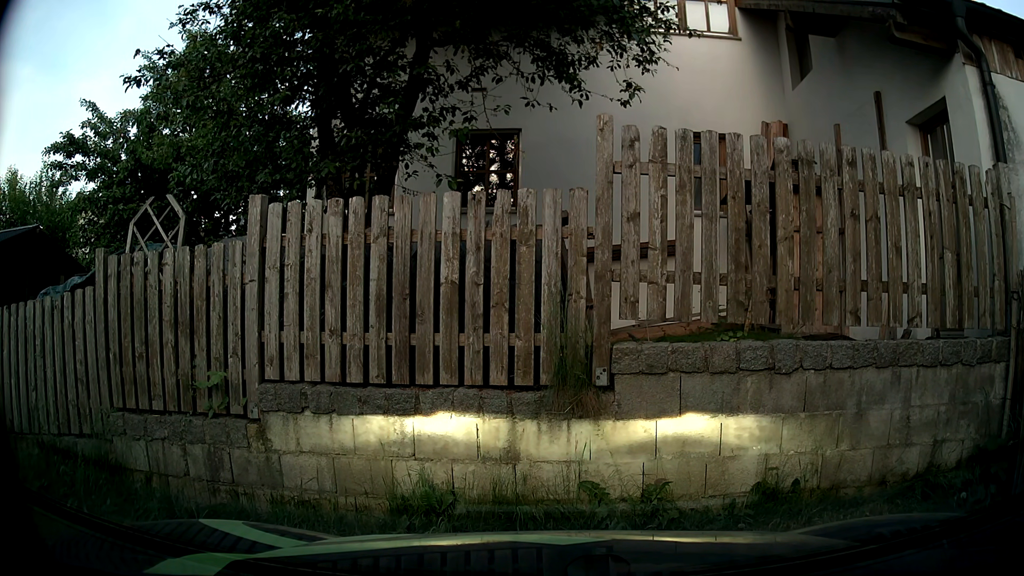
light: Day
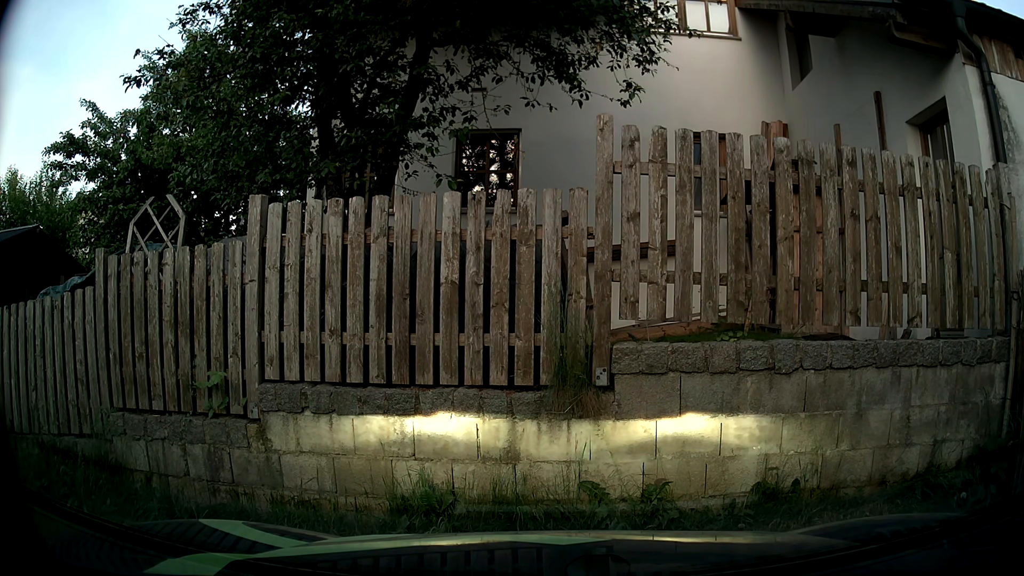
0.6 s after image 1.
(0.0, 0.0) m; 0°
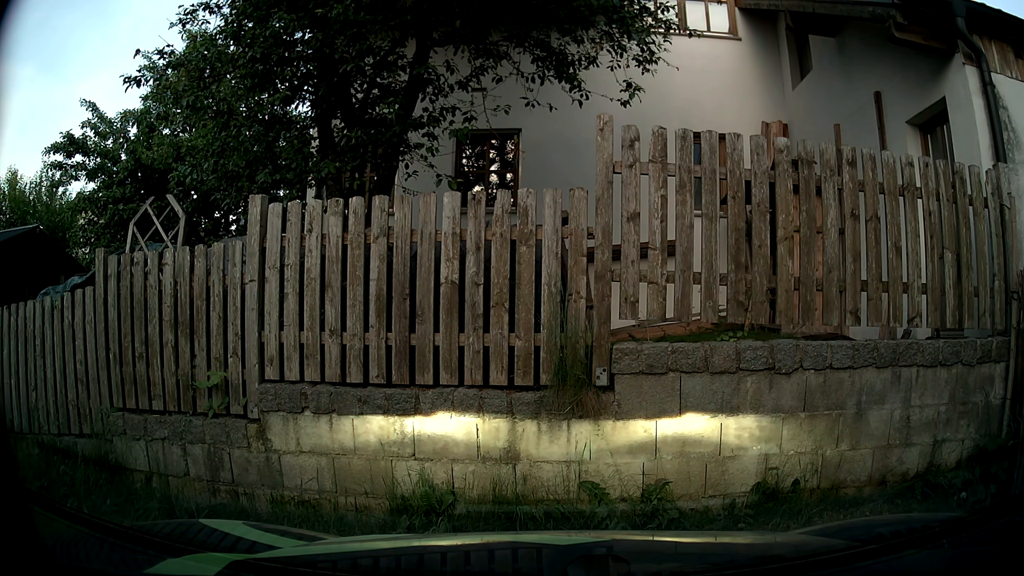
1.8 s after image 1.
(0.0, 0.0) m; 0°
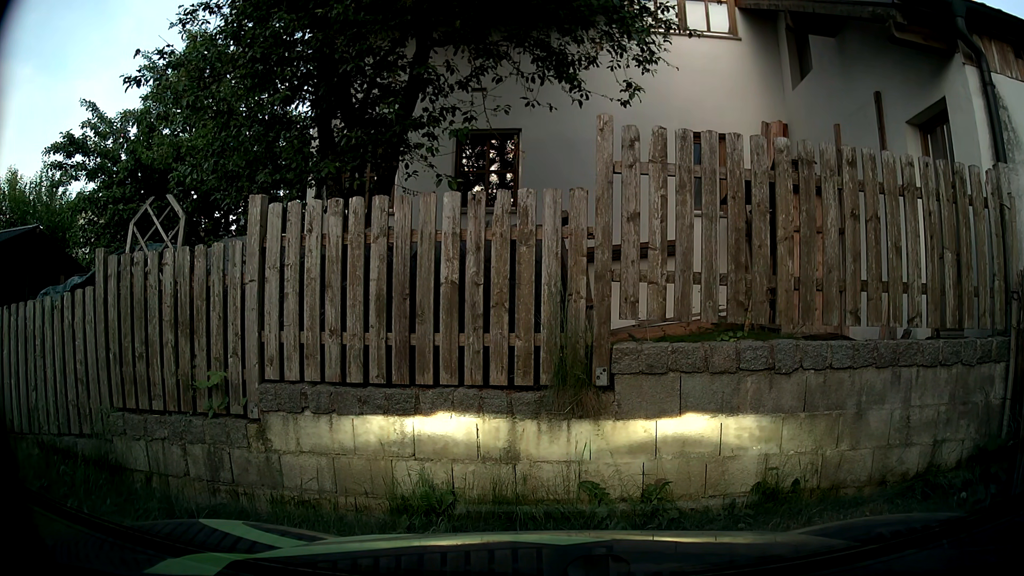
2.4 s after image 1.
(0.0, 0.0) m; 0°
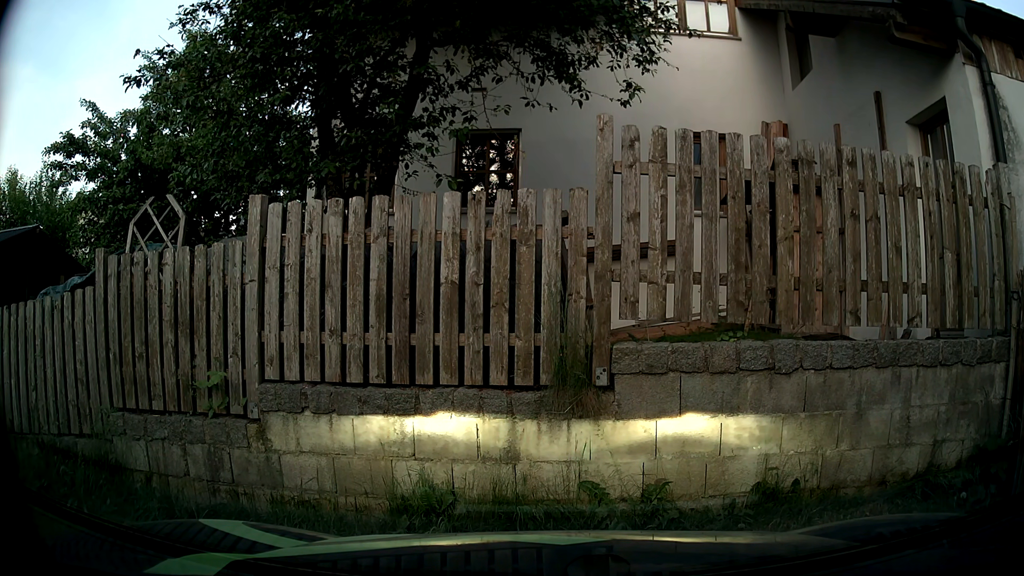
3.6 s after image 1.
(0.0, 0.0) m; 0°
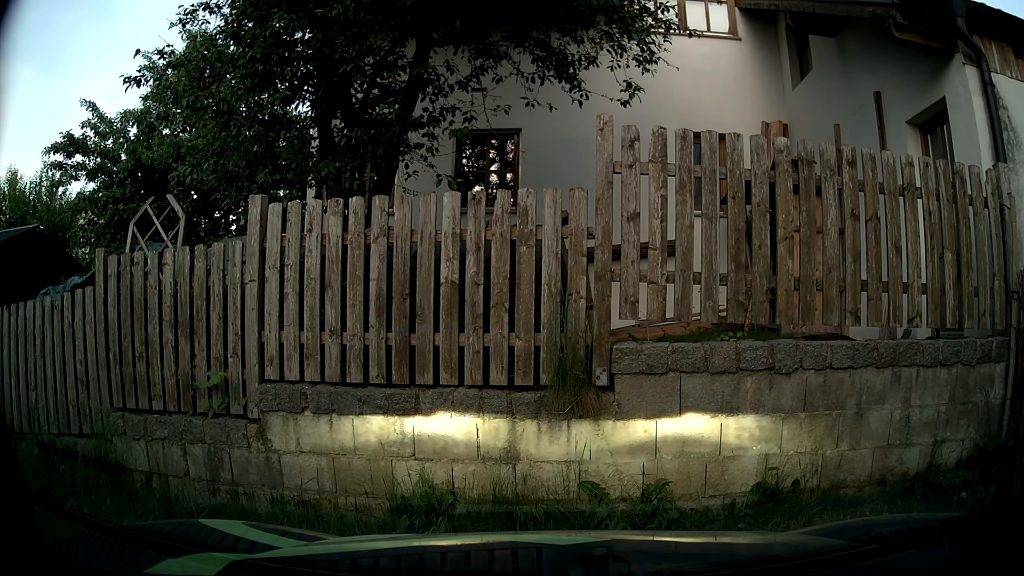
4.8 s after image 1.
(0.0, 0.0) m; 0°
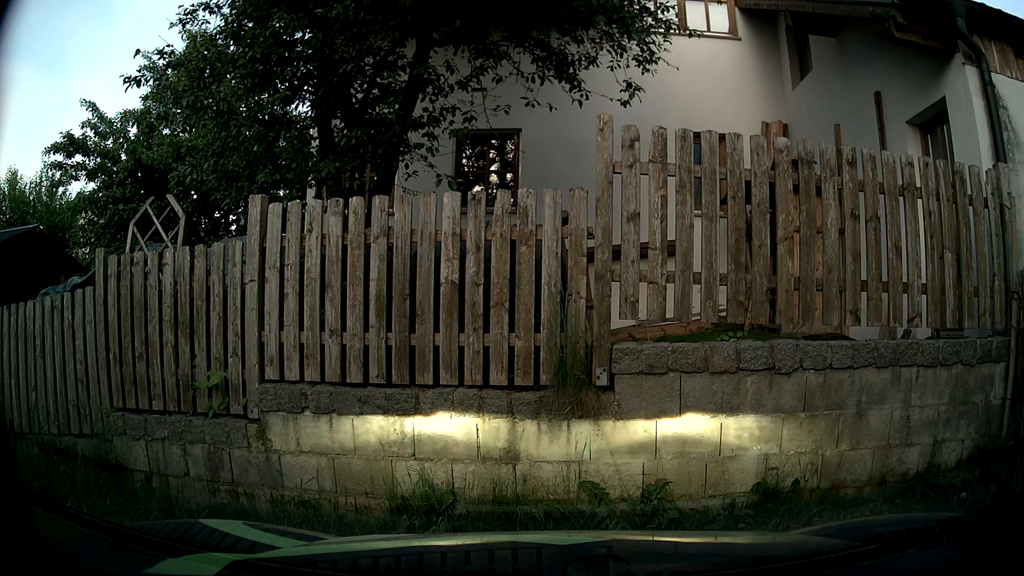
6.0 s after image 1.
(0.0, 0.0) m; 0°
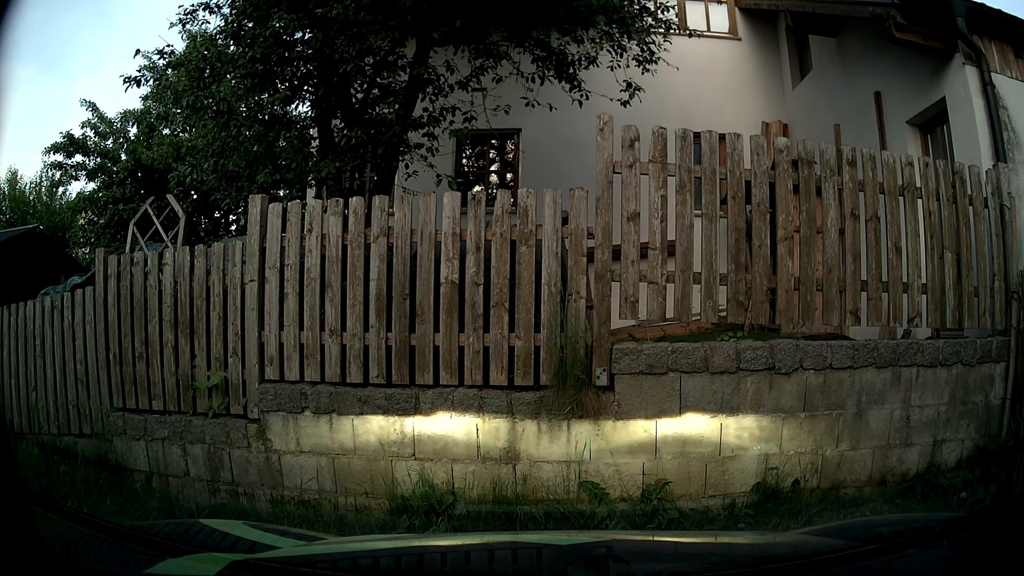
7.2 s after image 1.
(0.0, 0.0) m; 0°
